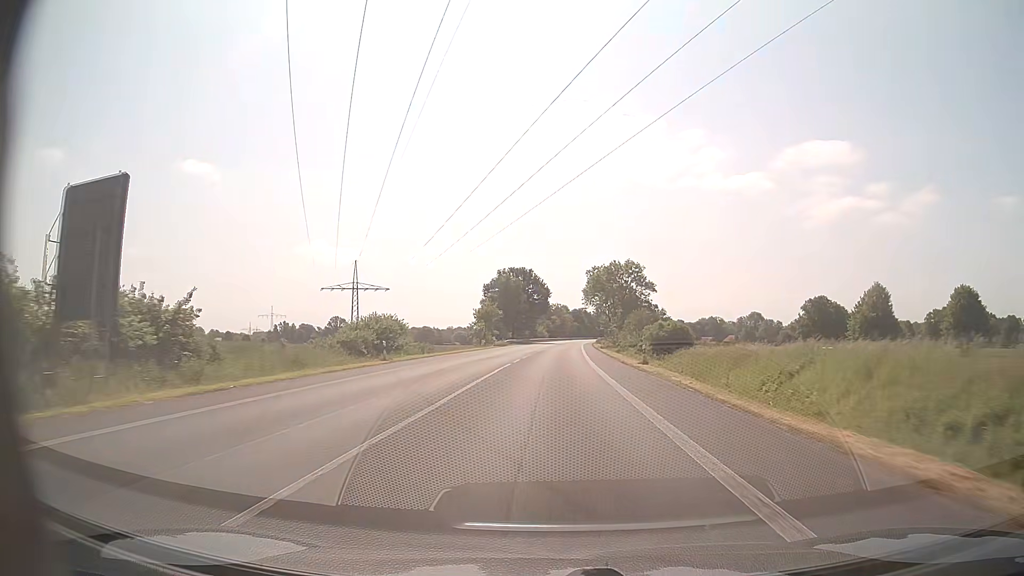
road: primary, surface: asphalt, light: Day
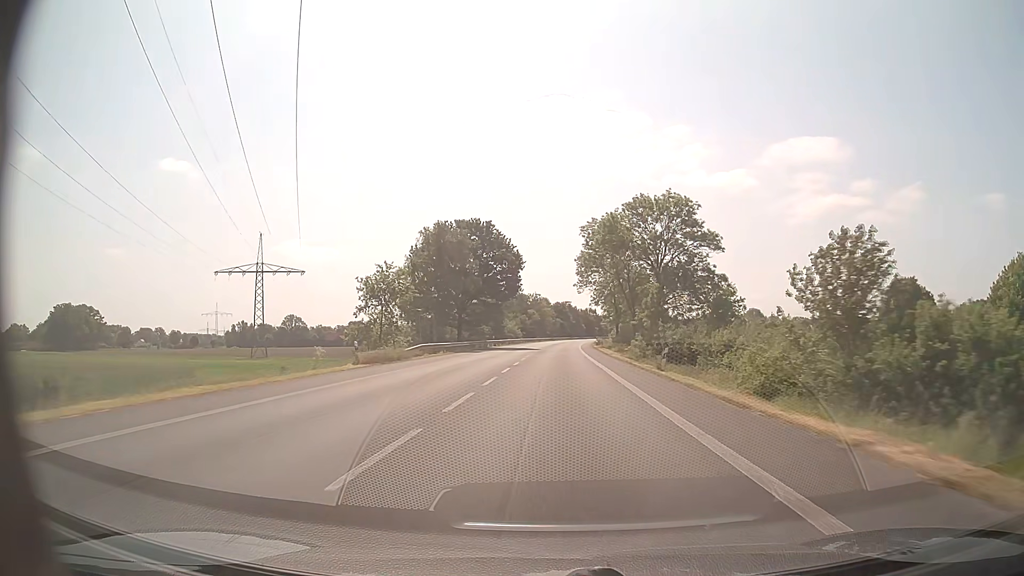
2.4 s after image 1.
(+0.9, +53.3) m; +2°
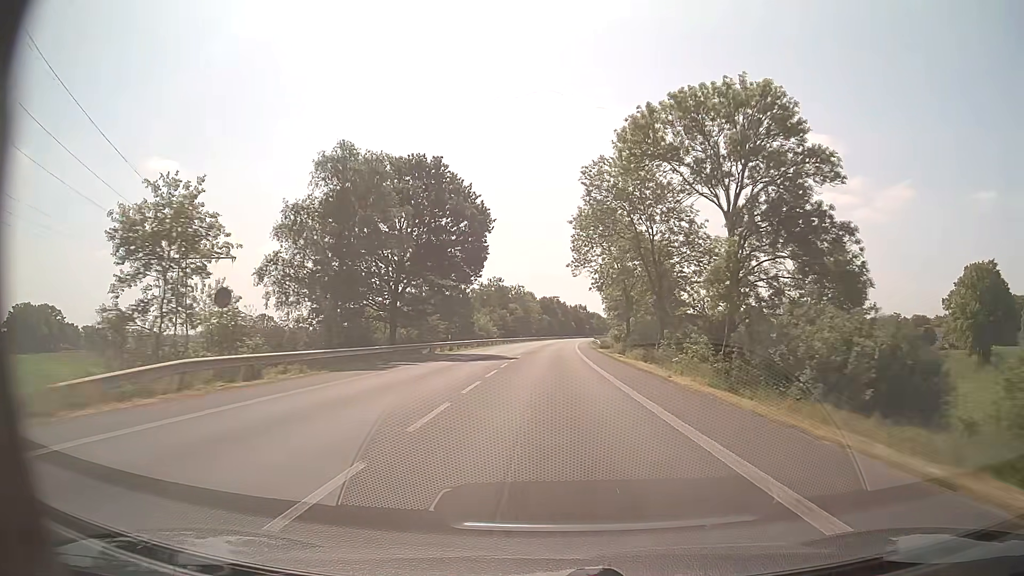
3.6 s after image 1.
(+0.3, +27.2) m; +1°
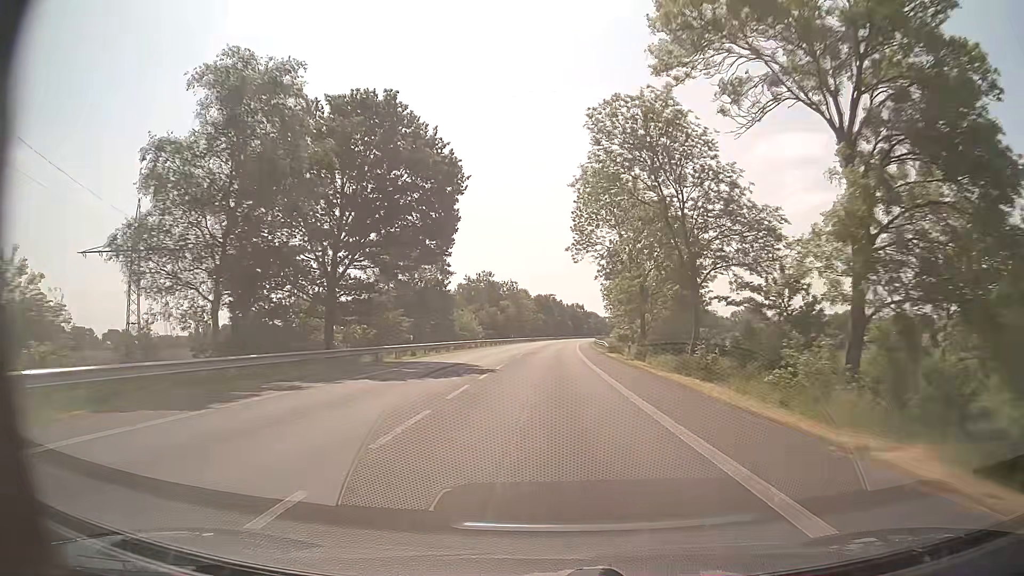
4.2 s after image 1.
(+0.1, +13.8) m; 0°
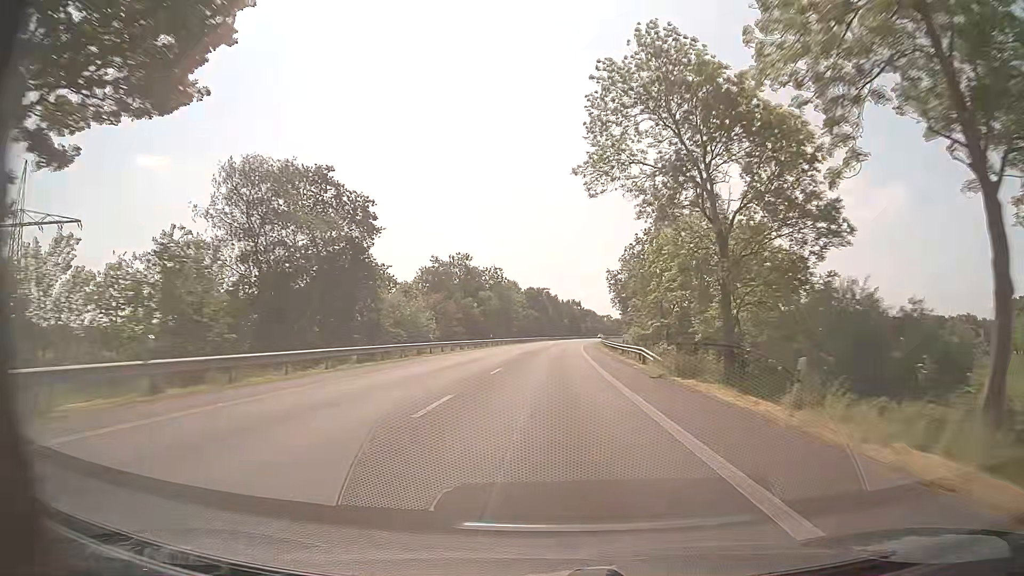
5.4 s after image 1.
(+0.1, +27.8) m; +1°
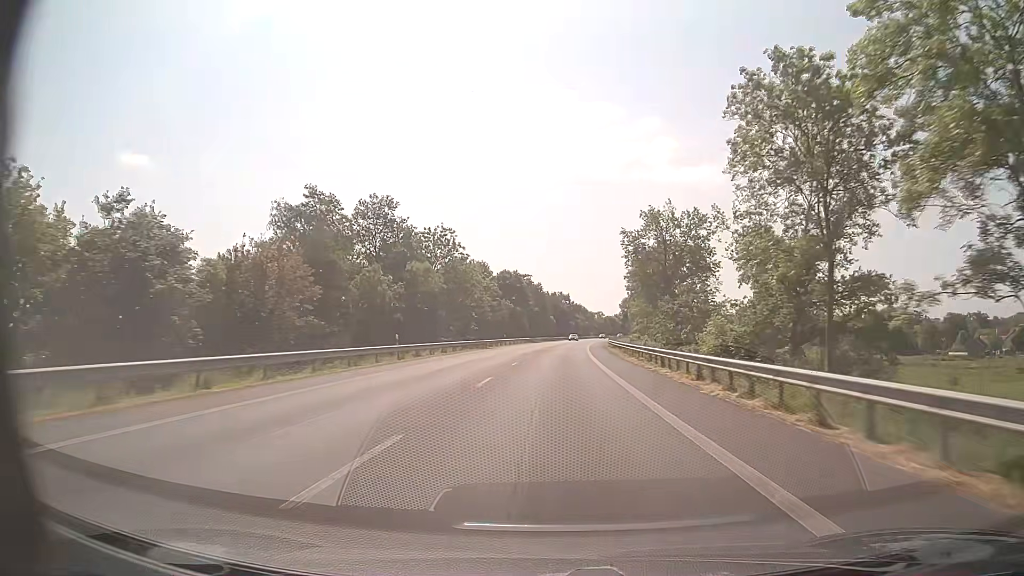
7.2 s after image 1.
(+0.5, +42.3) m; +1°
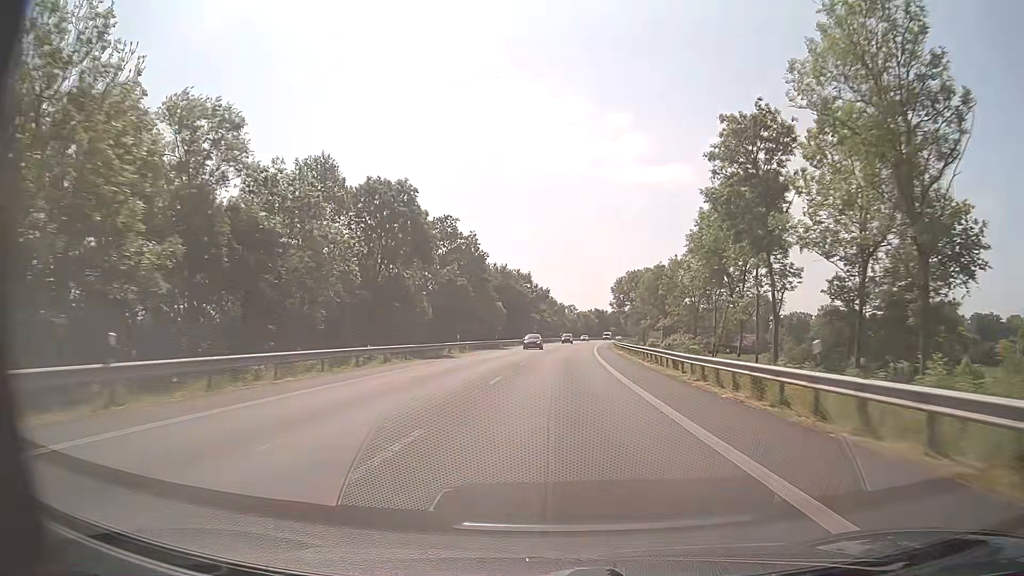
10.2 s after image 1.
(+2.0, +71.9) m; +3°
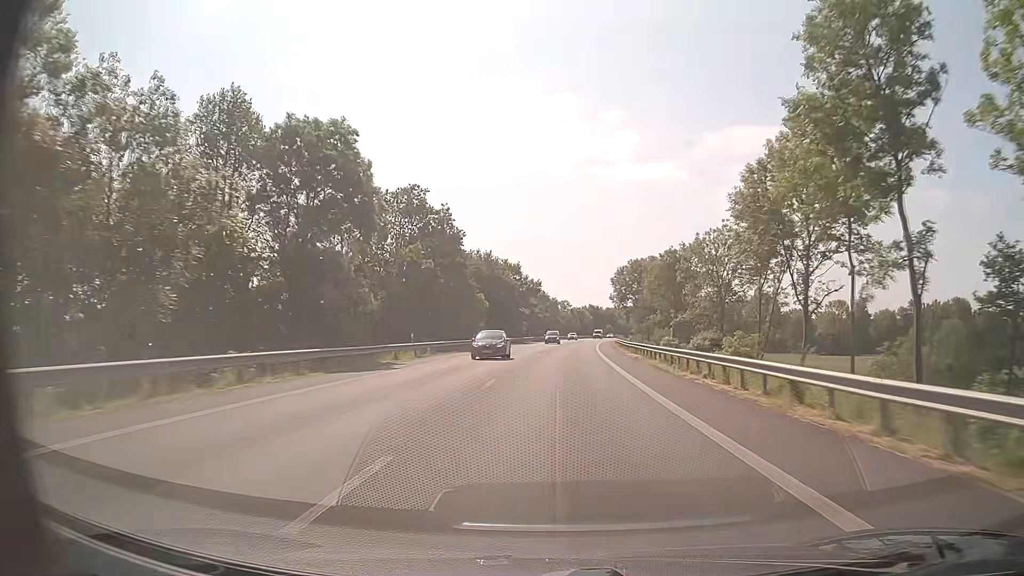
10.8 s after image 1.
(+0.1, +14.6) m; 0°
(0, +10) (0, +20) (+1, +30) (+1, +40) (+1, +50) (+2, +60) (+3, +70) (+4, +80) (+5, +90) (+6, +100) m
